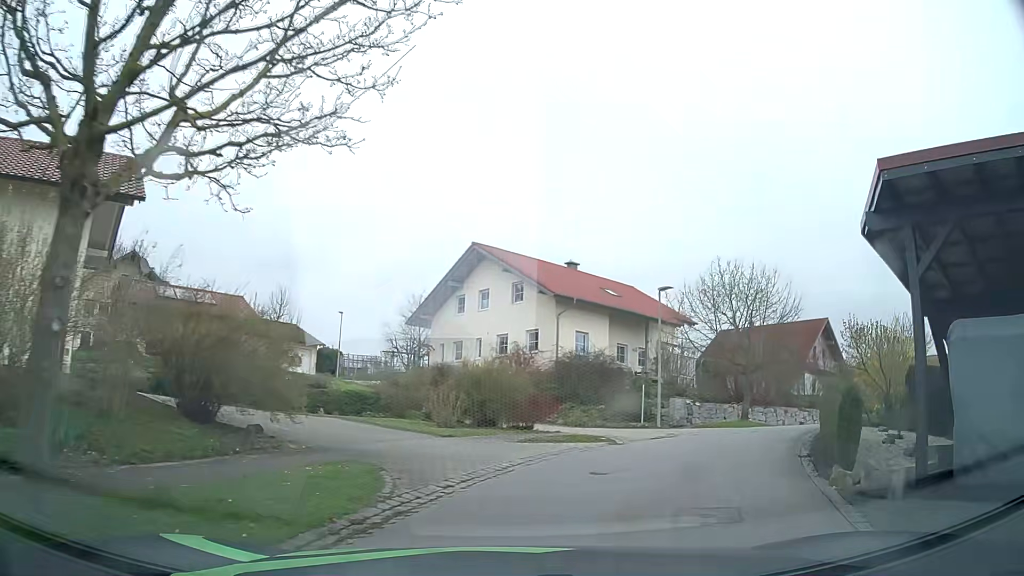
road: residential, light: Day
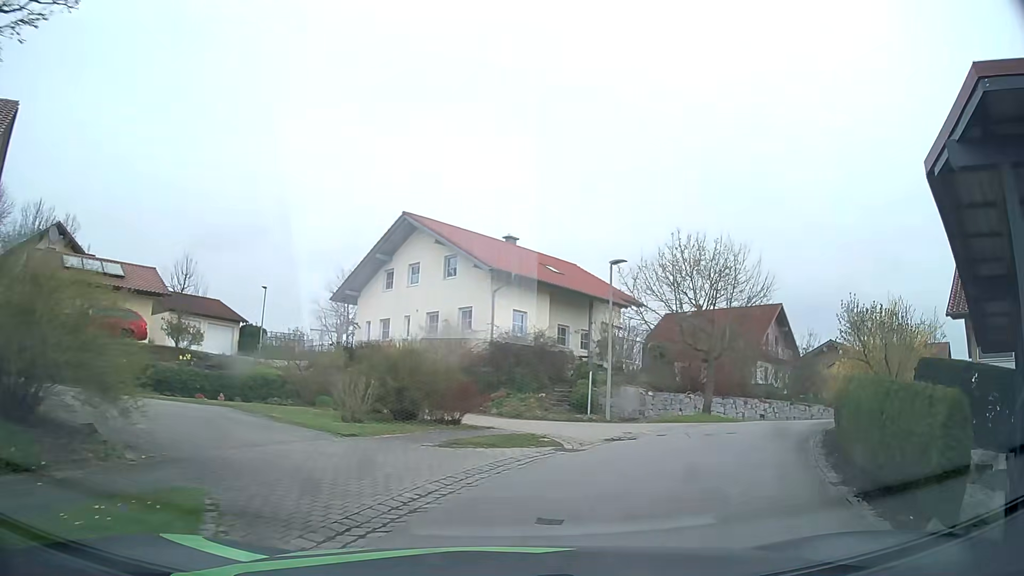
(+0.2, +3.3) m; +6°
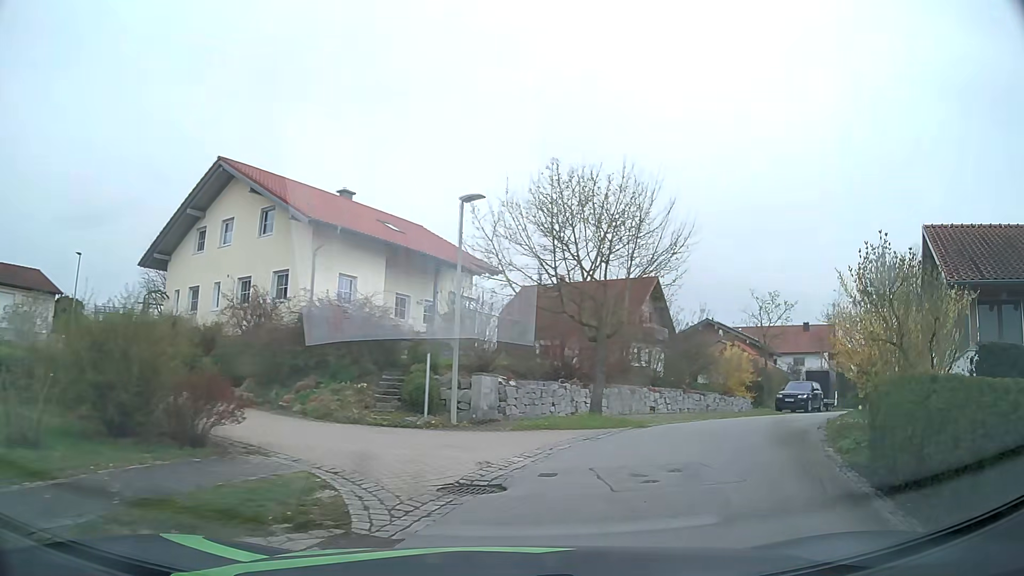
(+0.7, +6.6) m; +13°
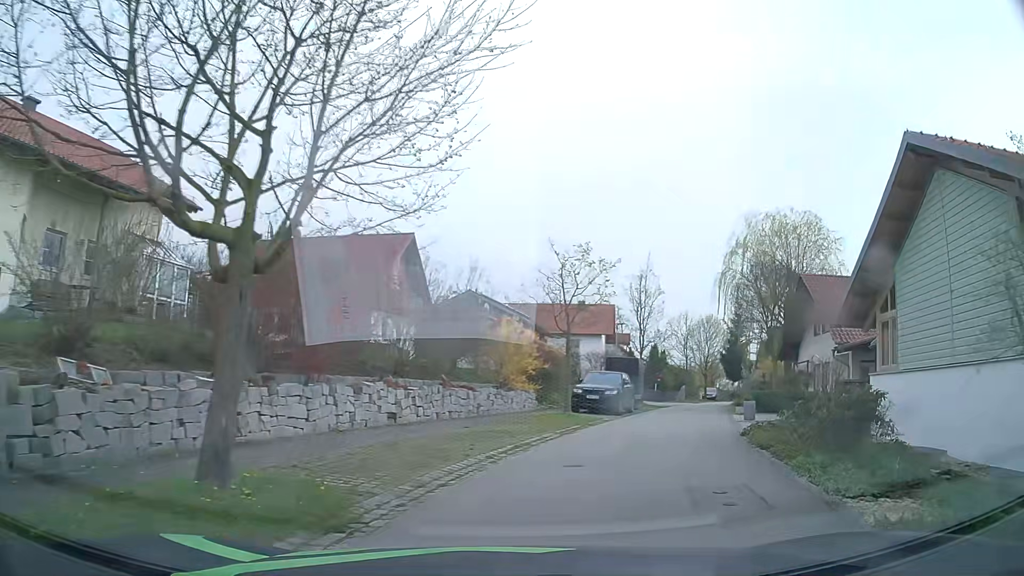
(+1.8, +10.1) m; +21°
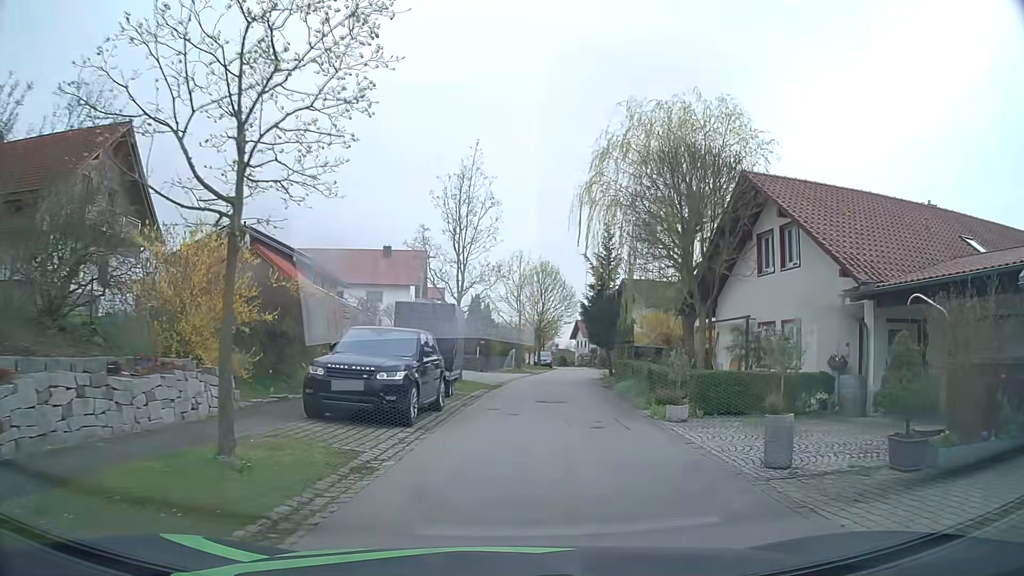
(+2.6, +14.8) m; +16°
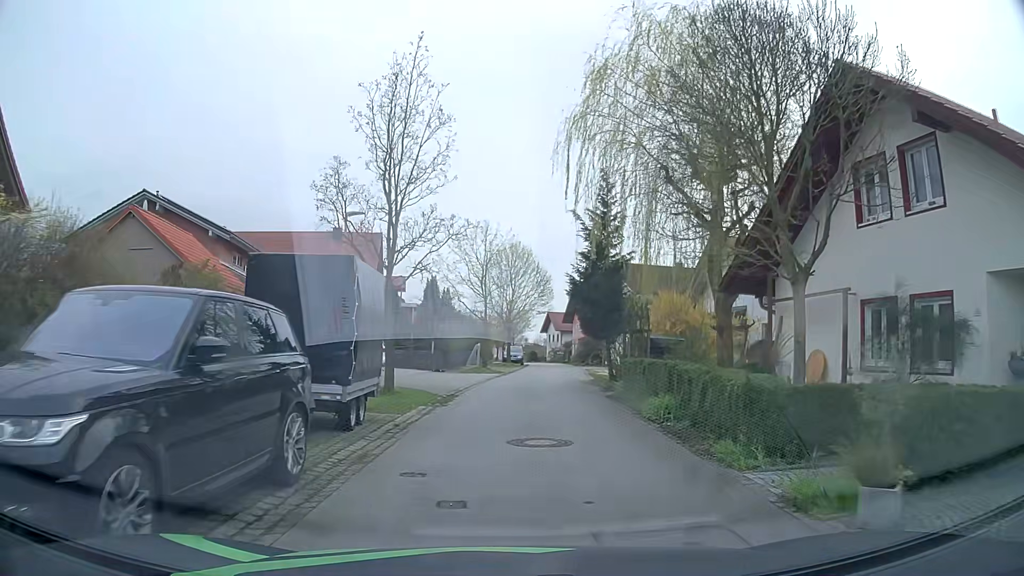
(+0.2, +8.6) m; +3°
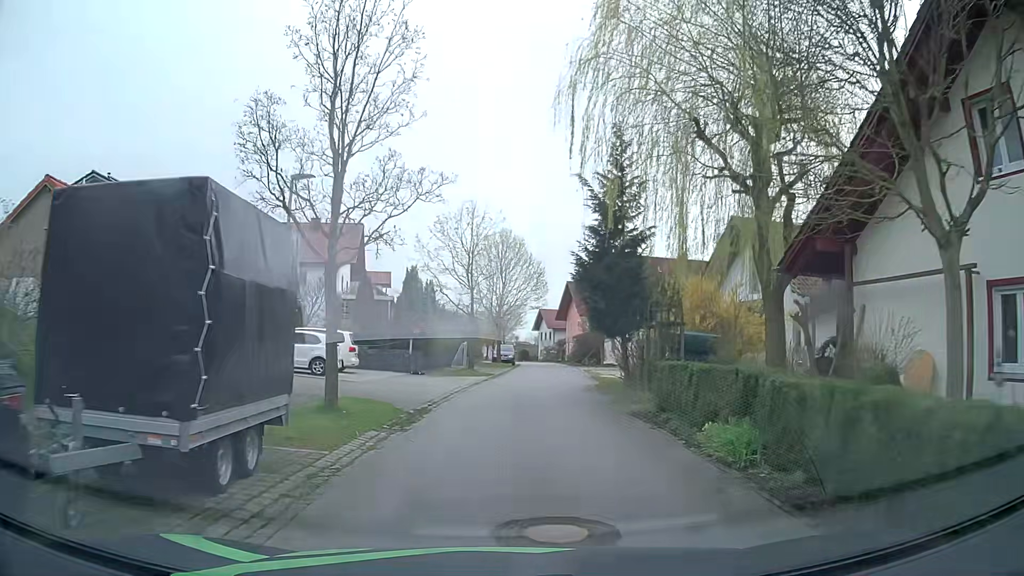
(0.0, +4.6) m; 0°
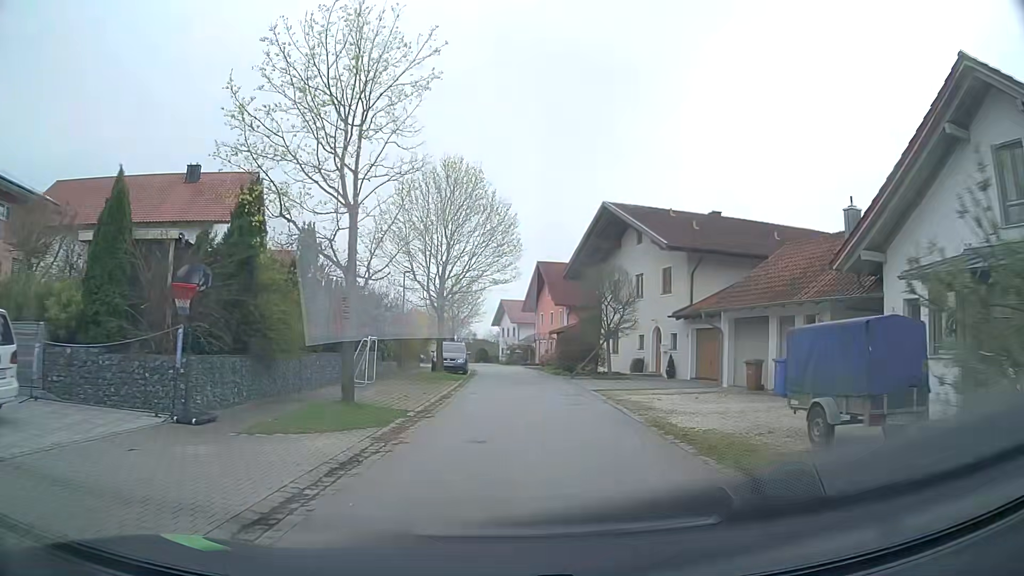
(+0.4, +18.8) m; +4°
(0, +10) (0, +20) (0, +30) (0, +40) (-1, +50) (-2, +60) (-3, +70) (-4, +80) (-5, +90) (-7, +100) m
